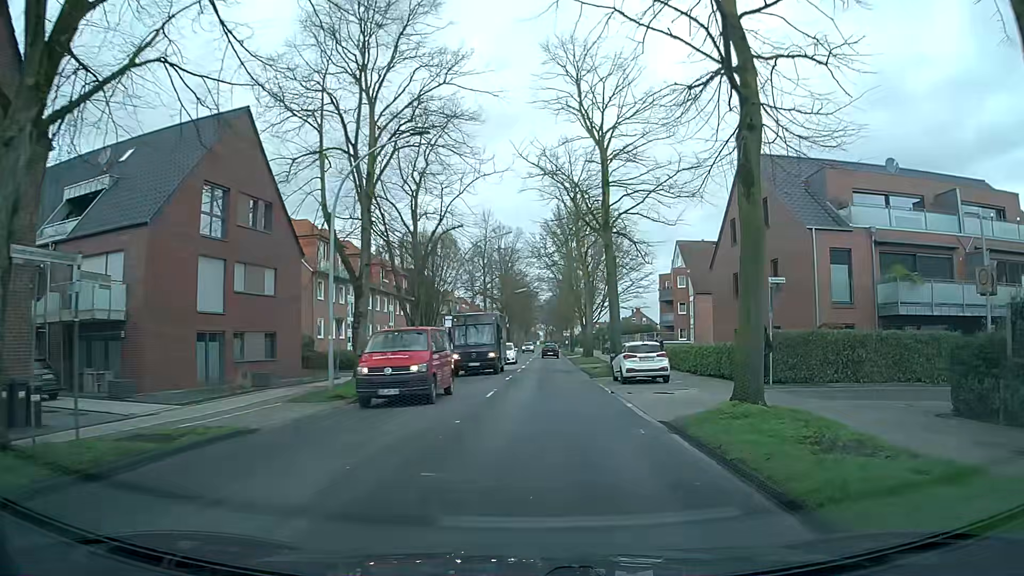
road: secondary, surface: asphalt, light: Day
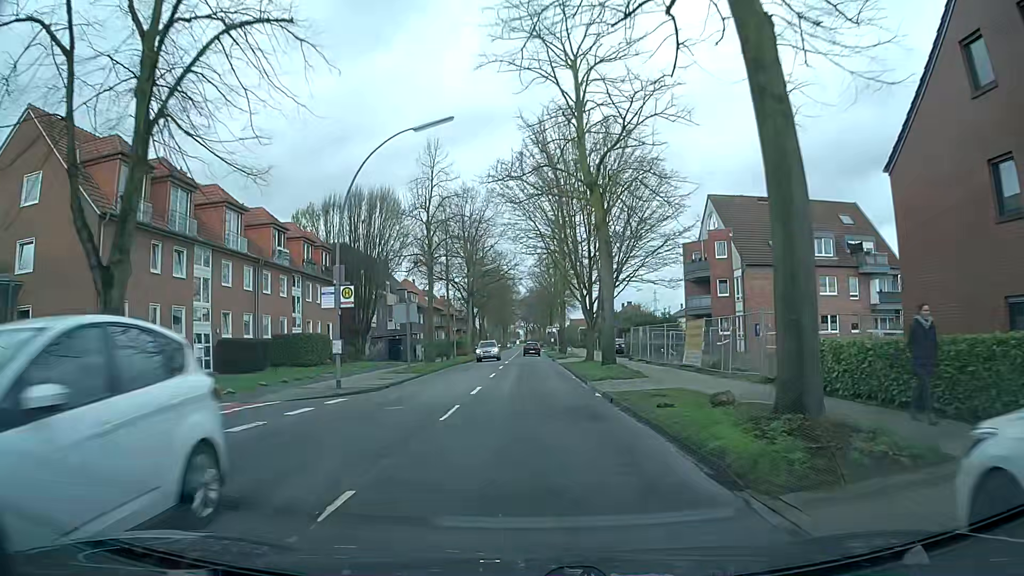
(+0.5, +24.3) m; +1°
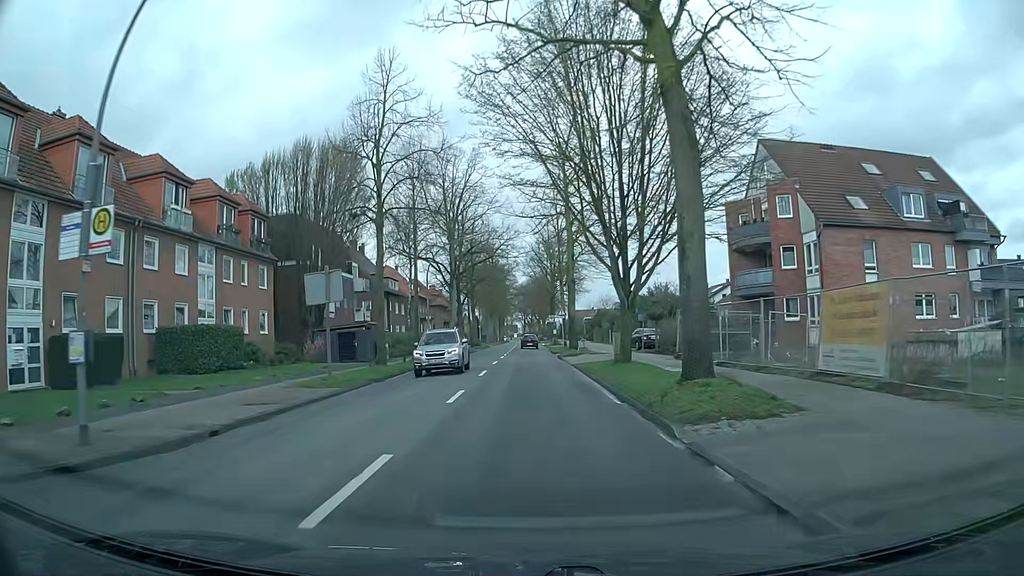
(-0.1, +14.2) m; 0°
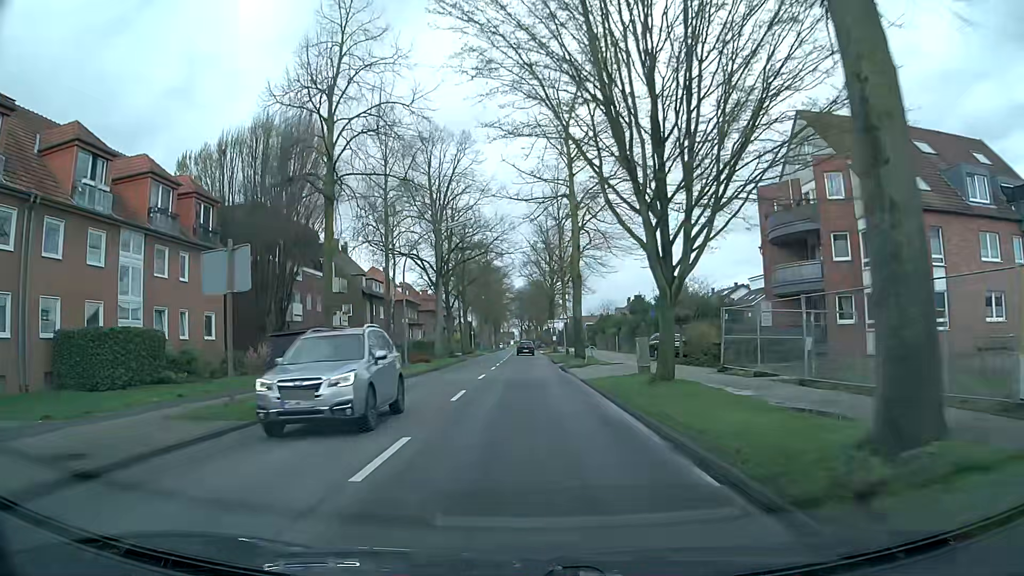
(+0.1, +7.3) m; 0°
